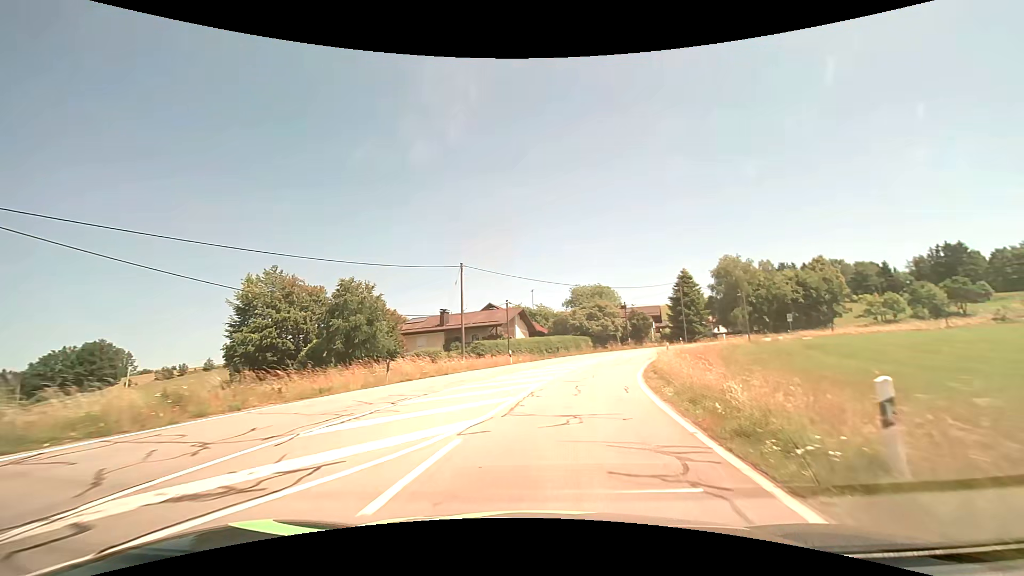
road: tertiary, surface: asphalt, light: Day
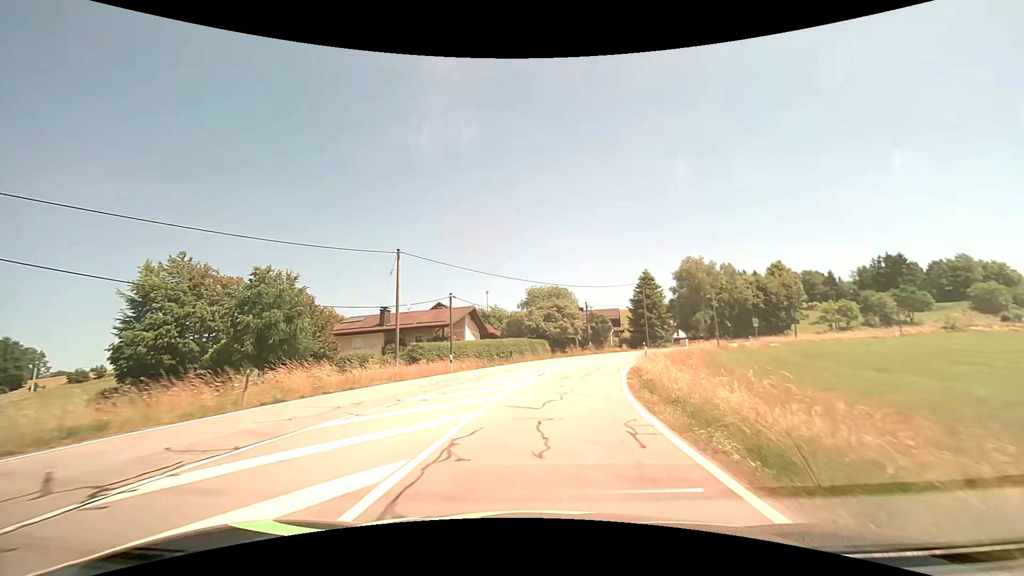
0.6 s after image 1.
(+0.3, +7.0) m; +5°
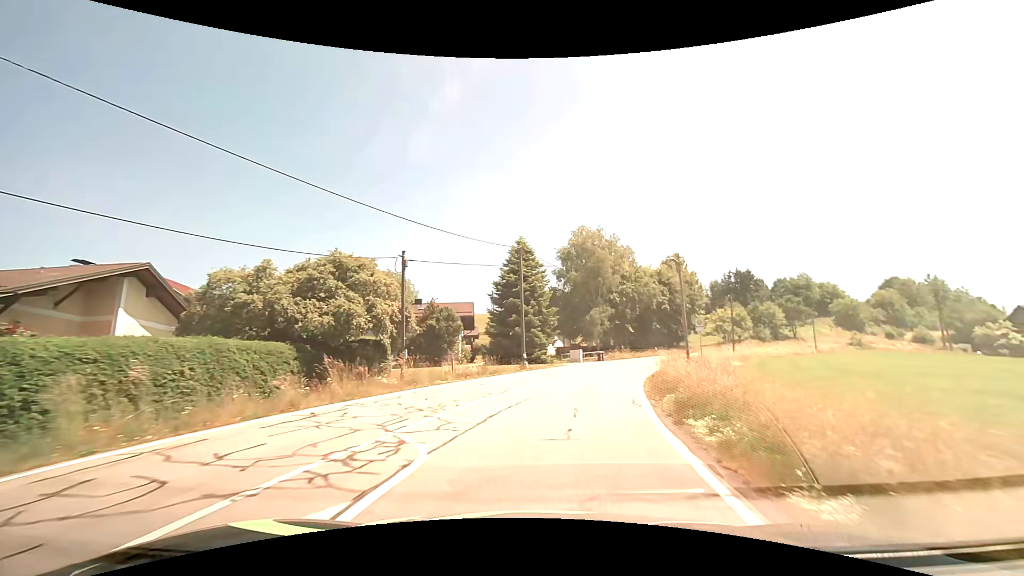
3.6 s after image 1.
(+5.3, +34.5) m; +18°
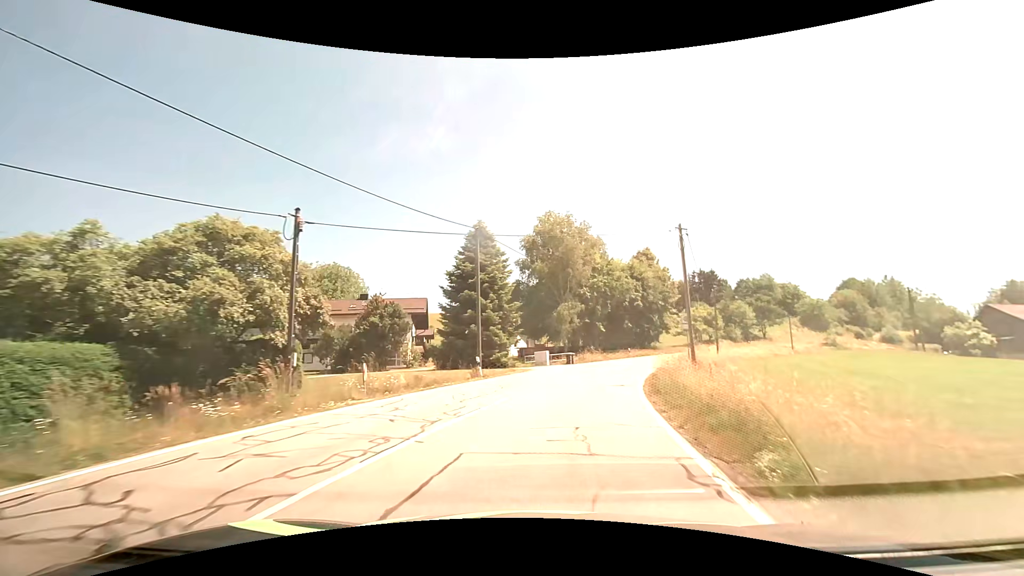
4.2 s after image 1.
(+0.2, +7.1) m; +4°
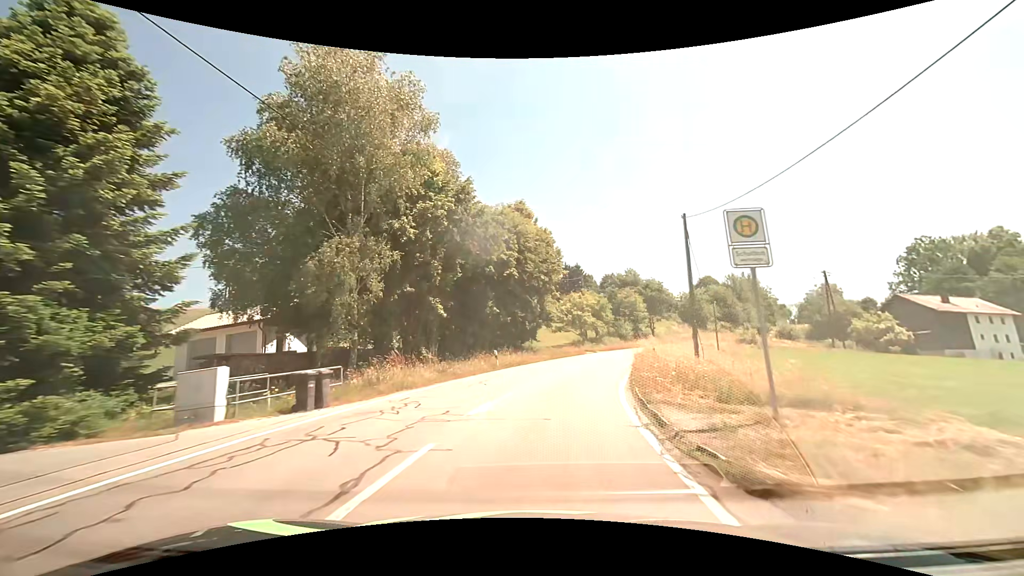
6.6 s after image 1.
(+4.6, +28.5) m; +17°
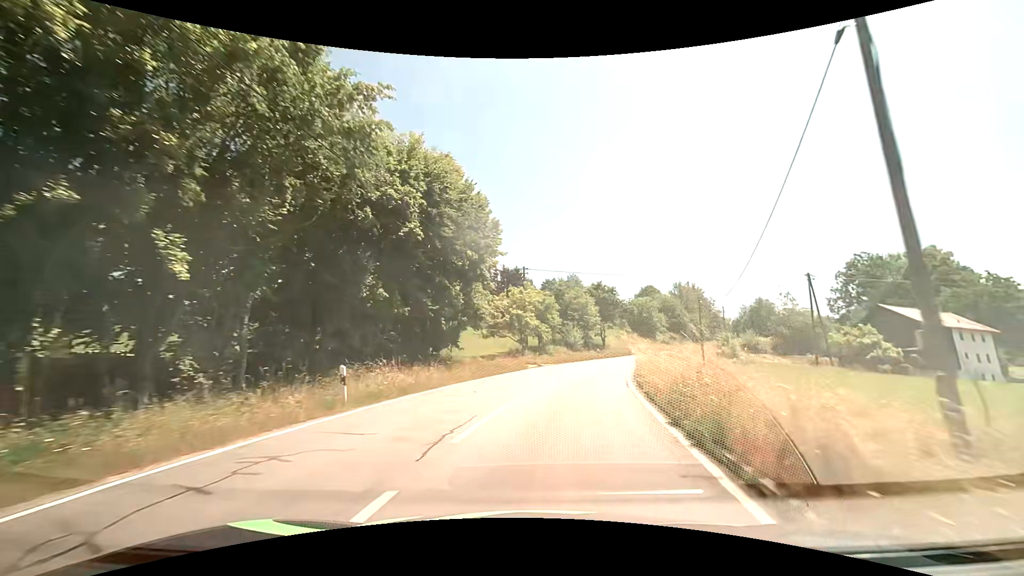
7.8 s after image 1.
(+0.7, +14.8) m; +7°
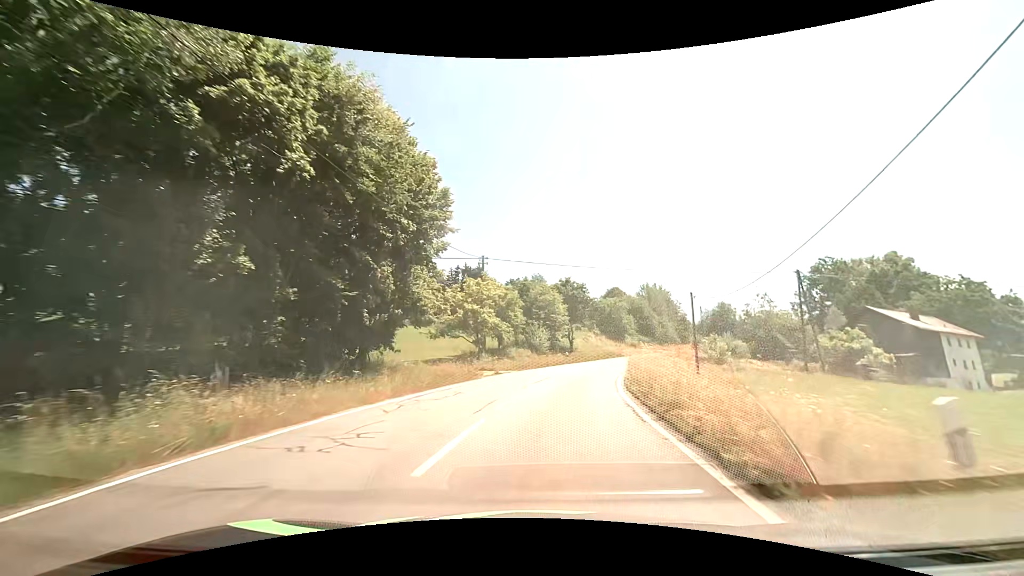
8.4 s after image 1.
(+0.3, +7.5) m; +4°
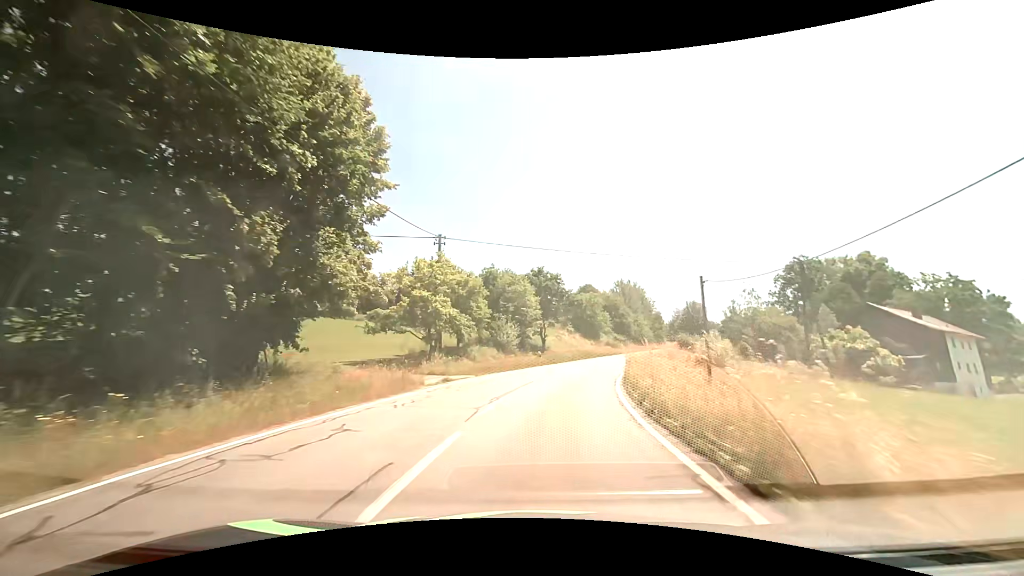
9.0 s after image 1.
(+0.2, +7.5) m; +4°
(0, +10) (+1, +20) (+4, +30) (+6, +39) (+9, +49) (+13, +58) (+17, +67) (+21, +77) (+25, +86) (+29, +95) m
